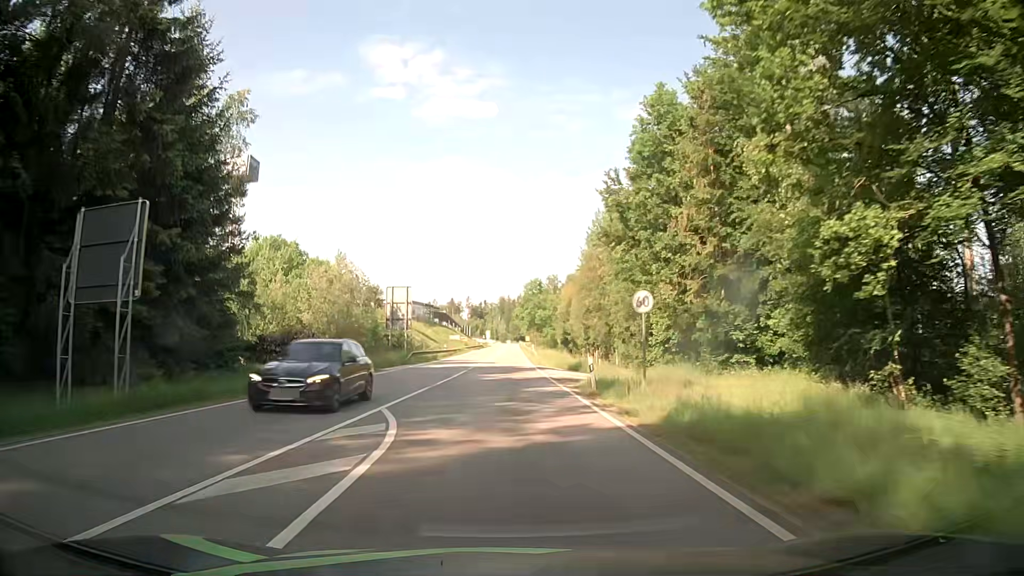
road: secondary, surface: asphalt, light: Day
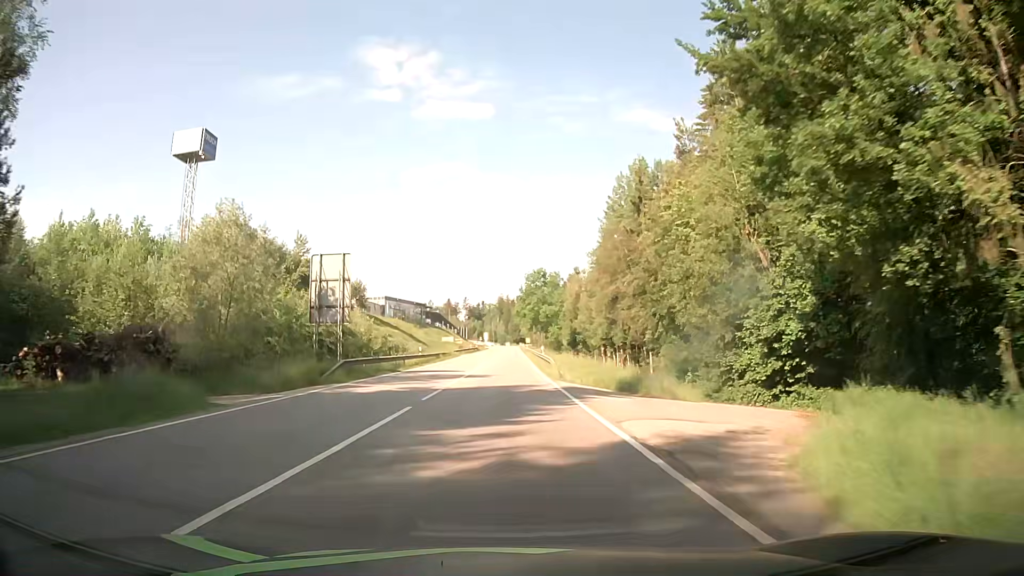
(-0.1, +20.4) m; +1°
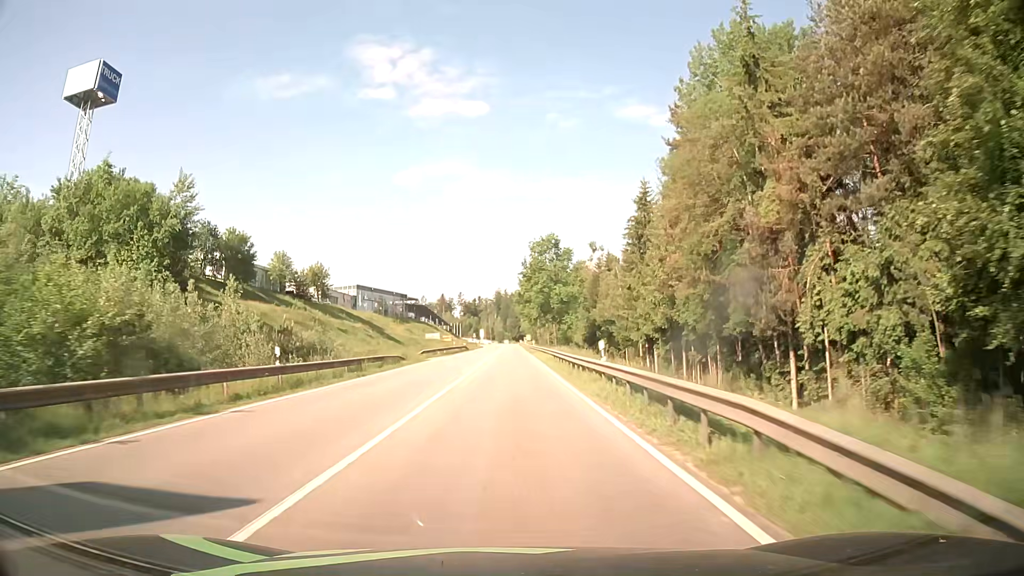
(-0.4, +32.8) m; -1°
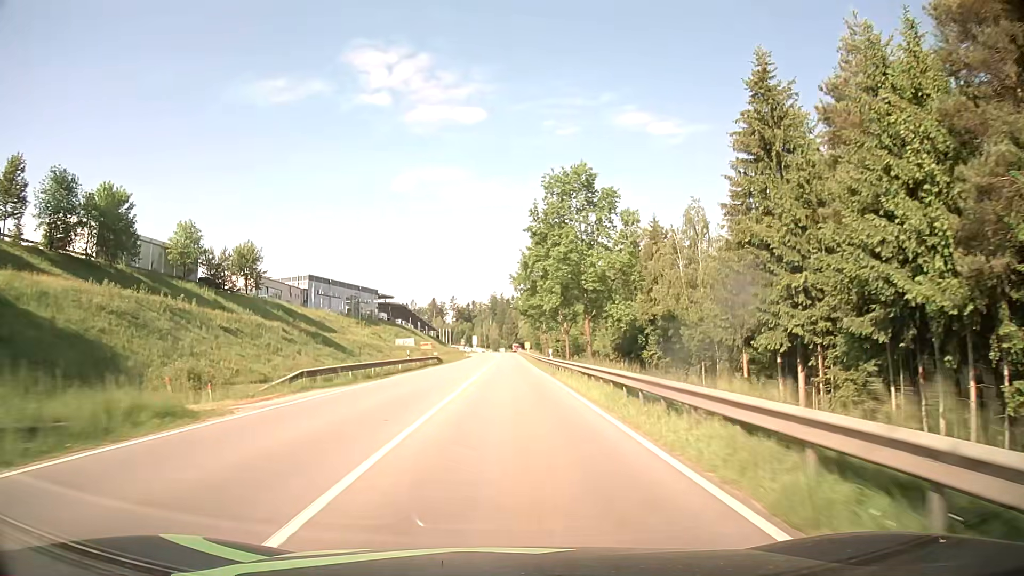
(+0.1, +35.5) m; 0°
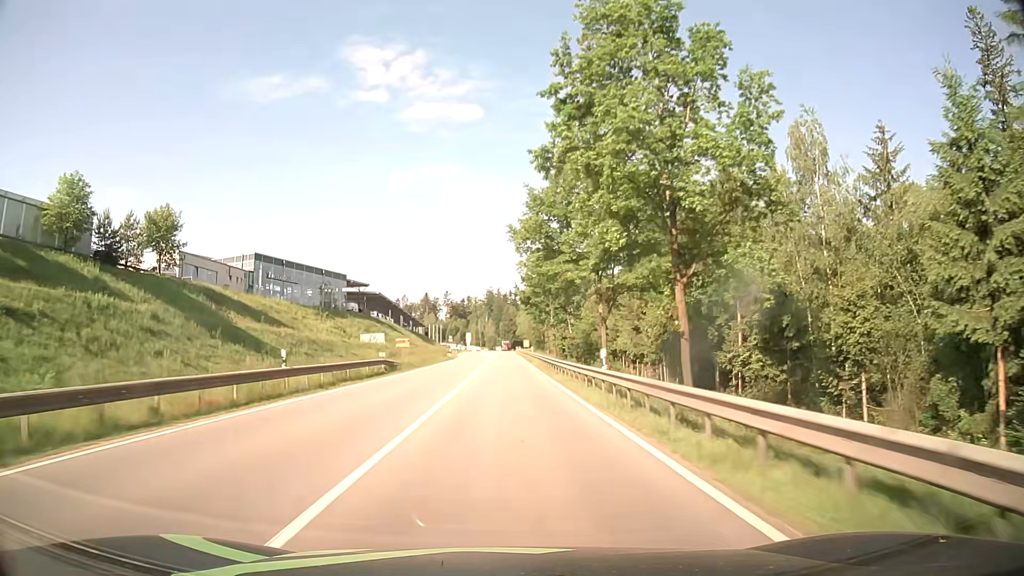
(+0.1, +25.0) m; 0°
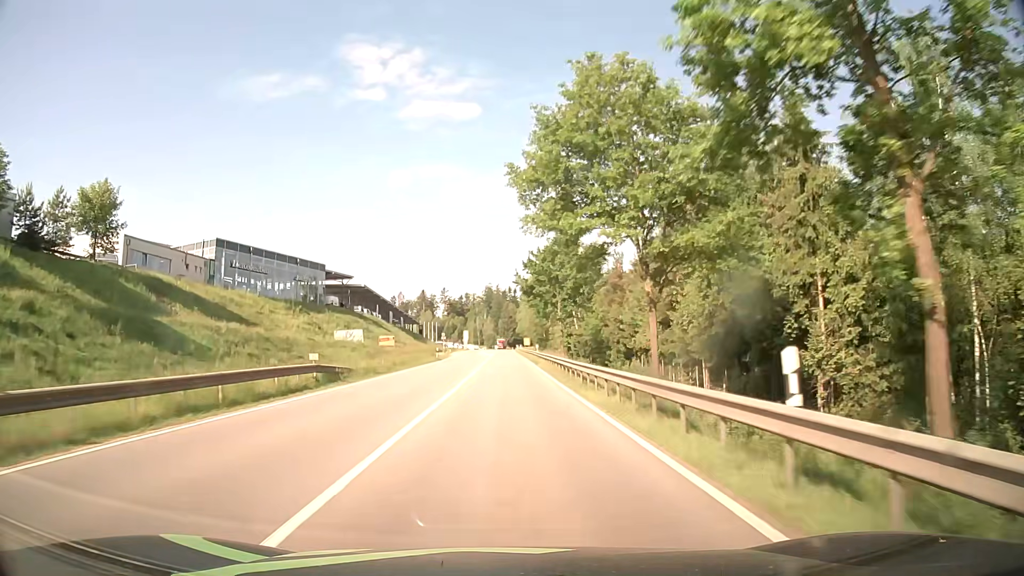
(0.0, +12.9) m; 0°
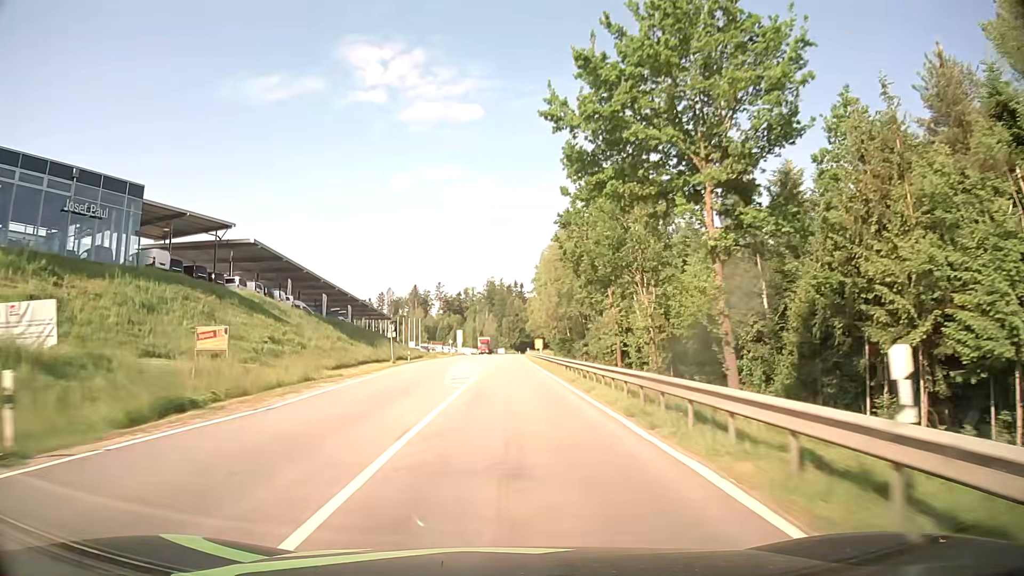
(-0.2, +54.3) m; -1°
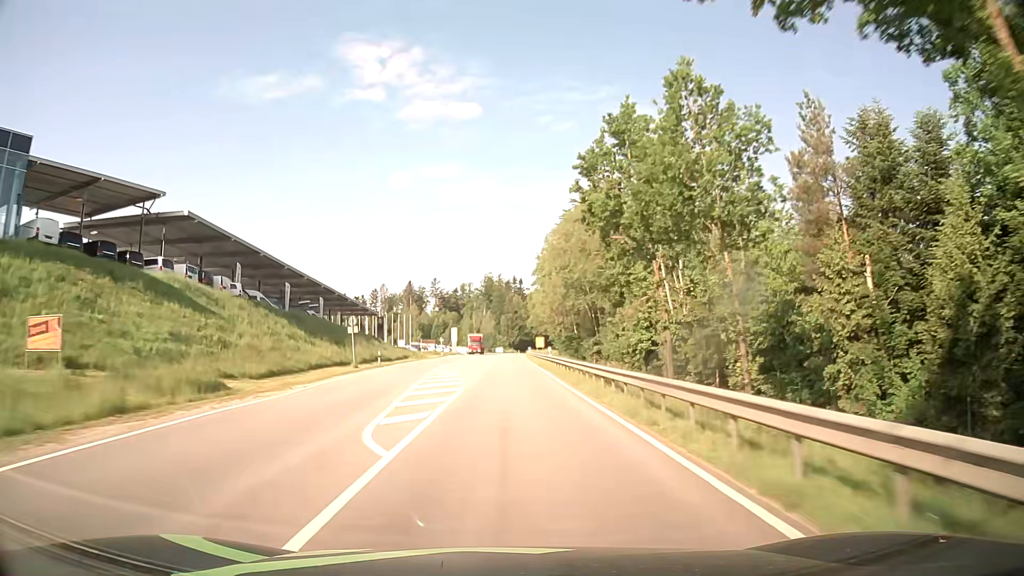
(0.0, +14.2) m; 0°
(0, +10) (0, +20) (0, +30) (0, +40) (0, +50) (0, +60) (0, +70) (+1, +80) (+1, +90) (+1, +100) m
